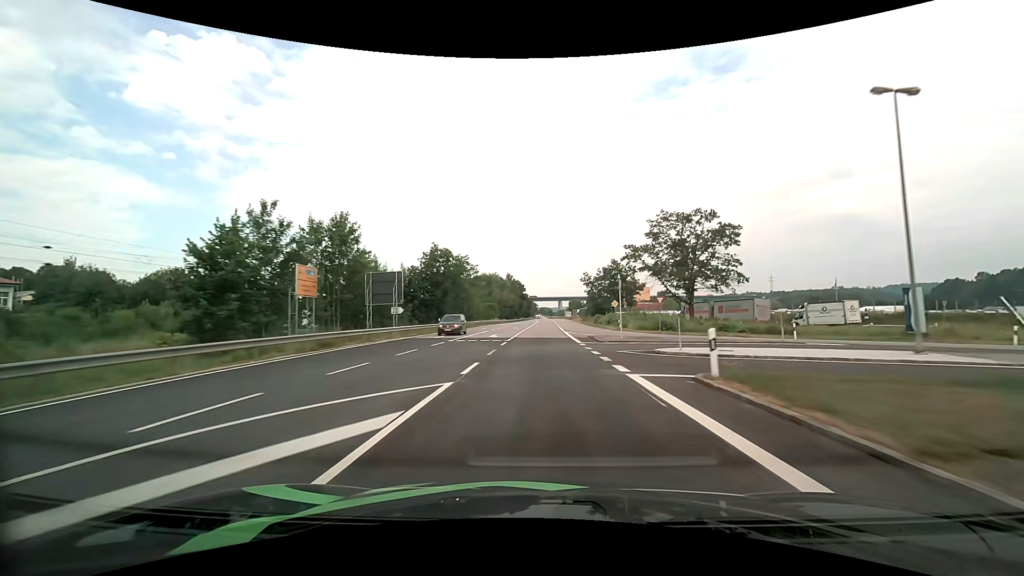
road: primary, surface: asphalt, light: Day
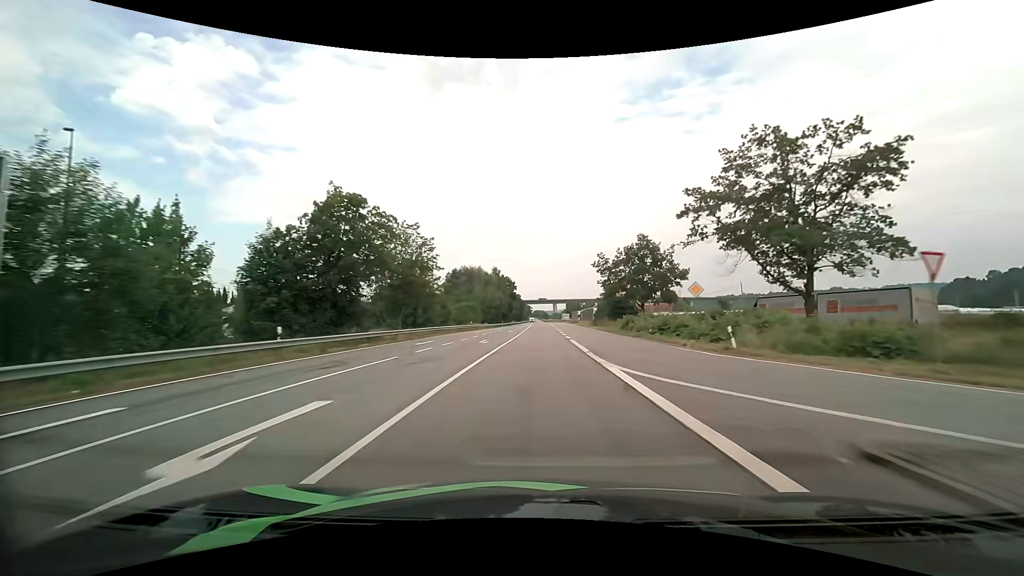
(+0.2, +30.3) m; +1°
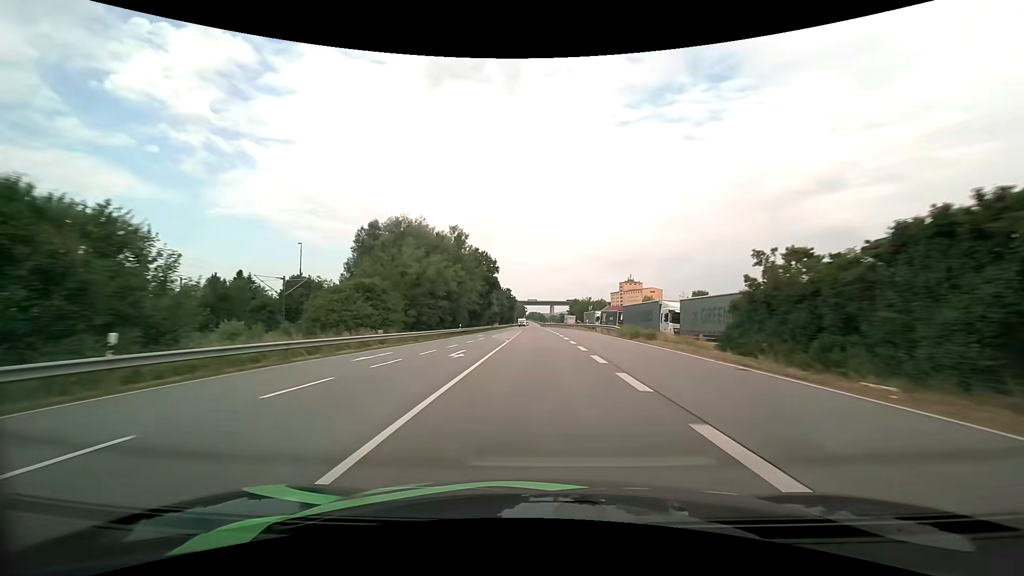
(+0.2, +60.6) m; +1°
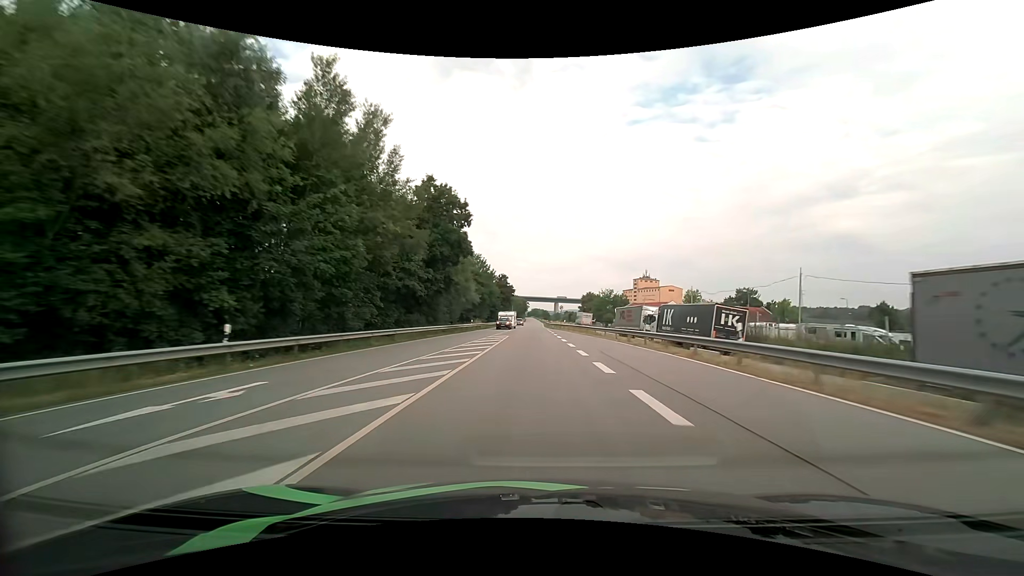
(-0.1, +45.2) m; 0°
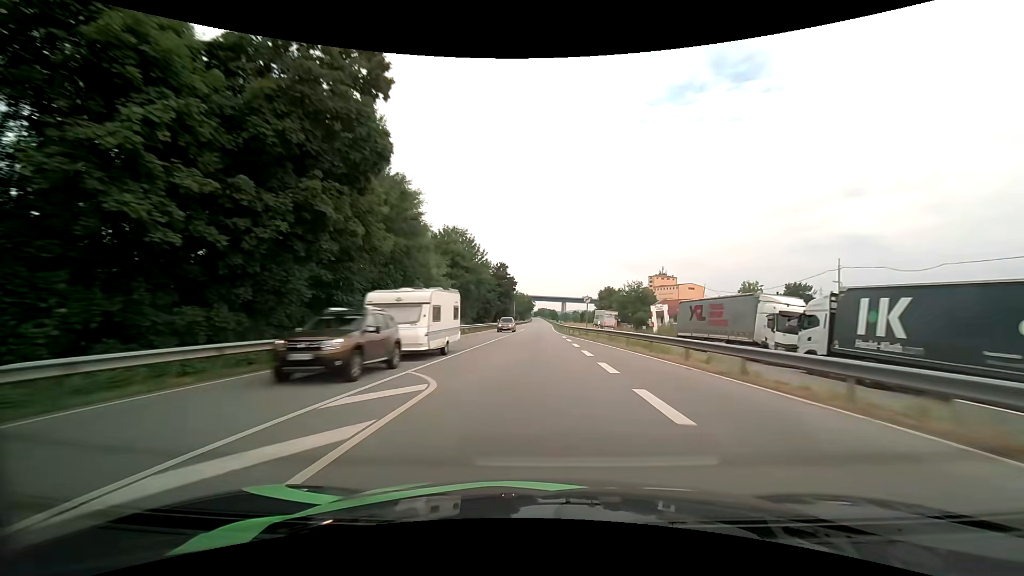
(-0.2, +30.0) m; -1°
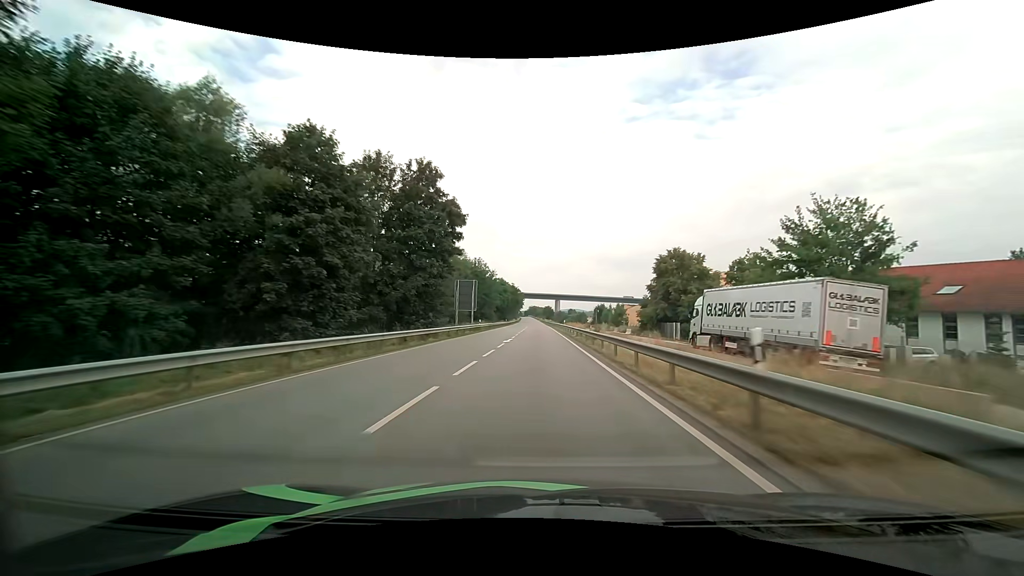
(+0.5, +74.9) m; +1°
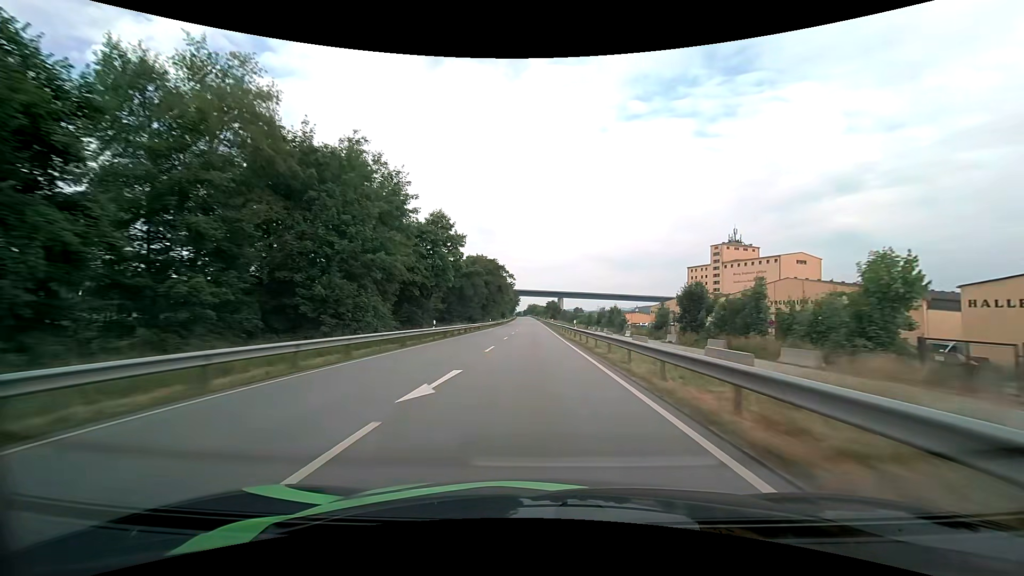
(+0.1, +75.9) m; 0°
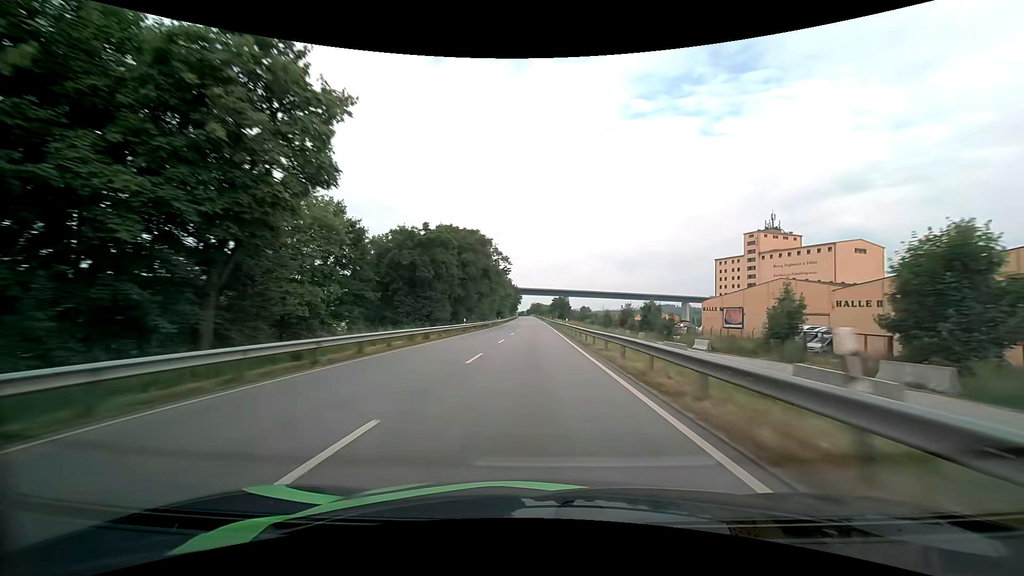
(-0.2, +30.8) m; -1°
(0, +10) (0, +20) (0, +30) (0, +40) (0, +50) (0, +60) (-1, +70) (-1, +80) (-1, +90) (-1, +100) m
